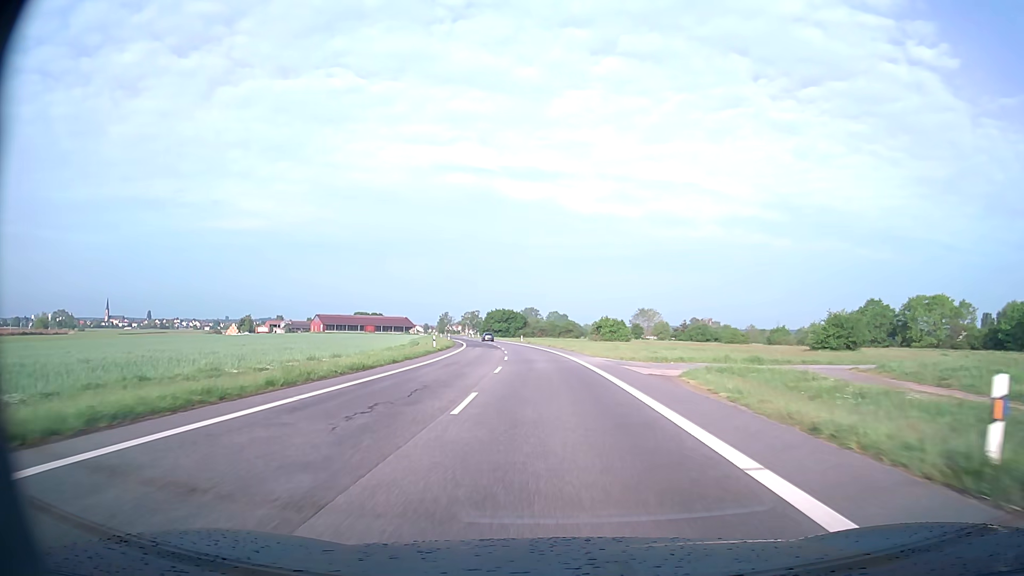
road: secondary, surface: asphalt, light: Day
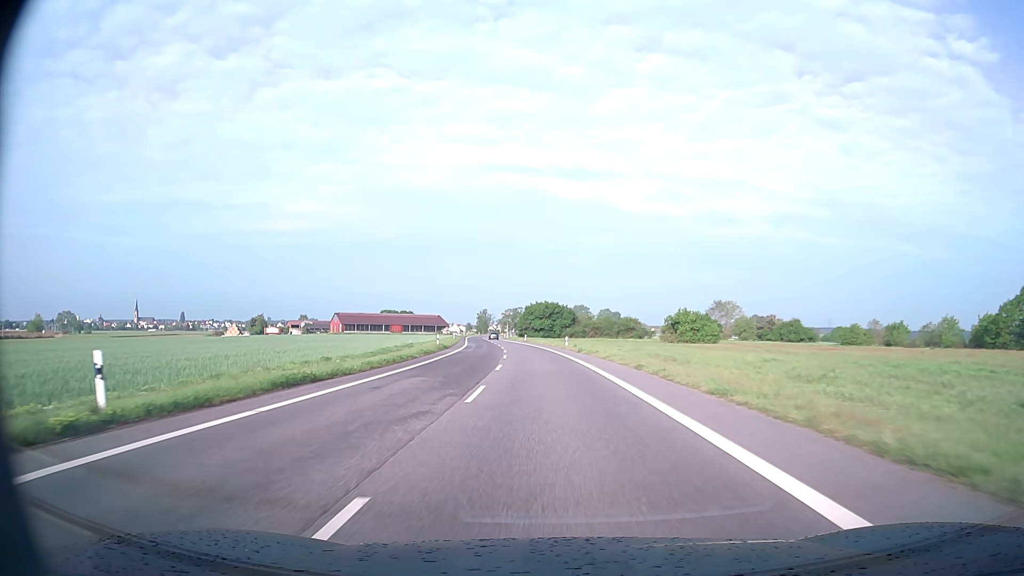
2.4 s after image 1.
(-1.6, +45.8) m; -4°
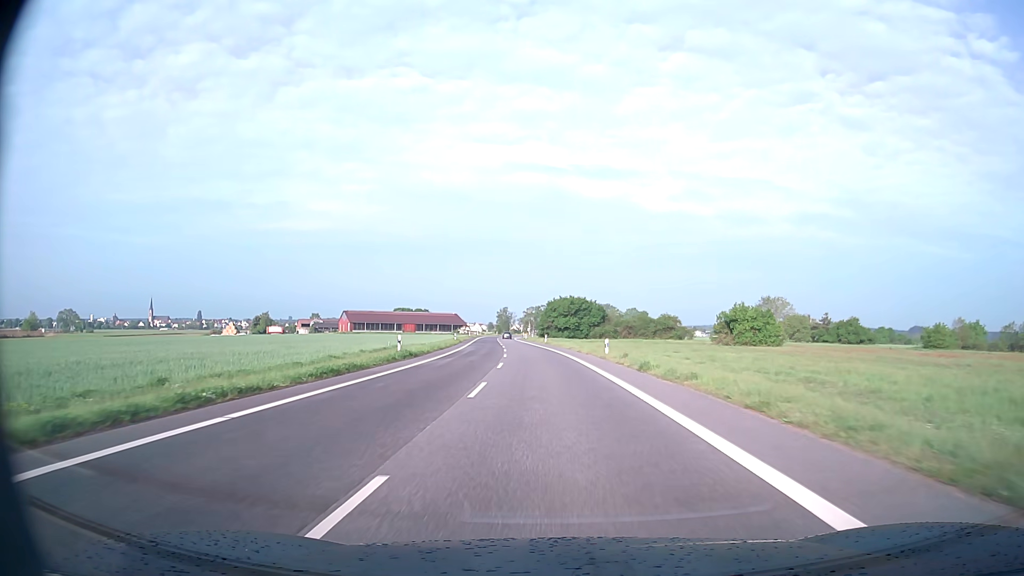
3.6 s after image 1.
(-0.5, +22.9) m; -2°
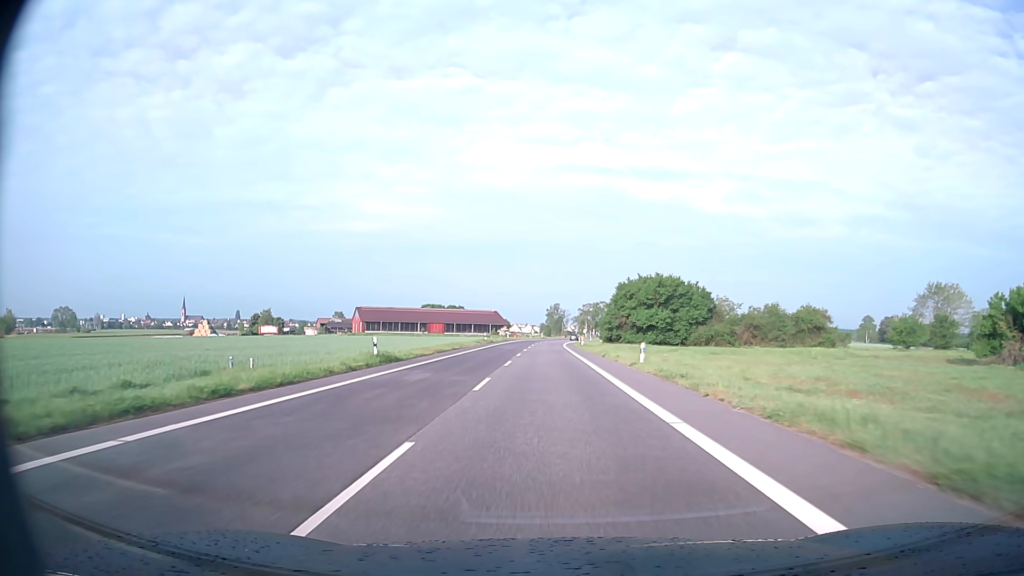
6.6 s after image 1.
(-2.4, +57.5) m; -5°
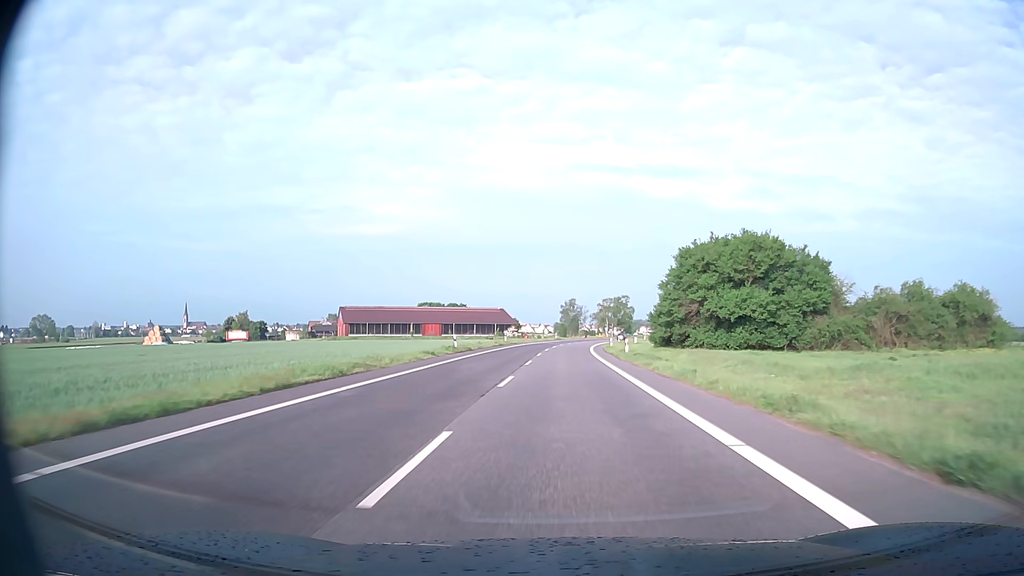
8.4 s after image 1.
(-0.6, +34.6) m; -1°
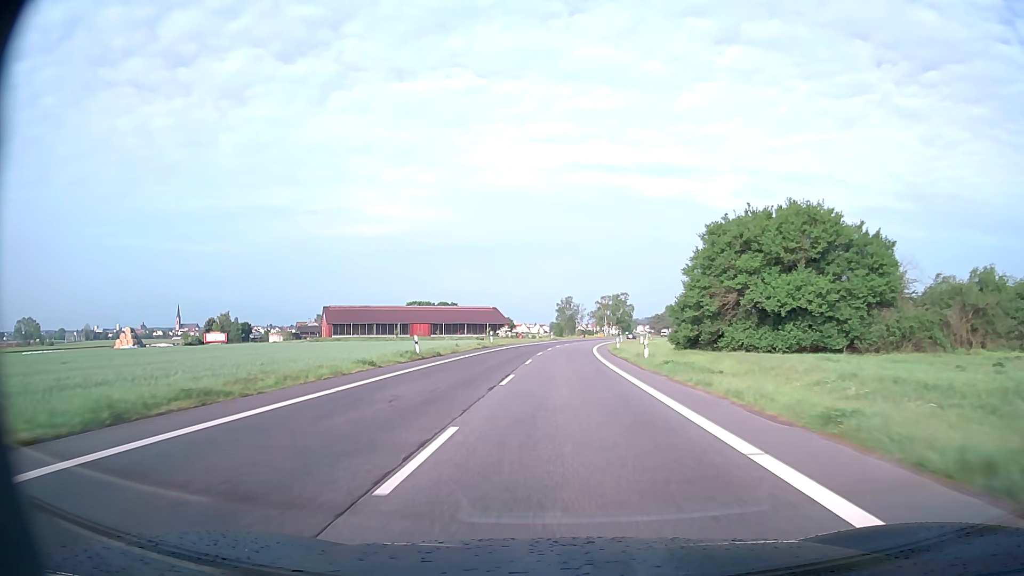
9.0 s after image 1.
(0.0, +11.6) m; 0°
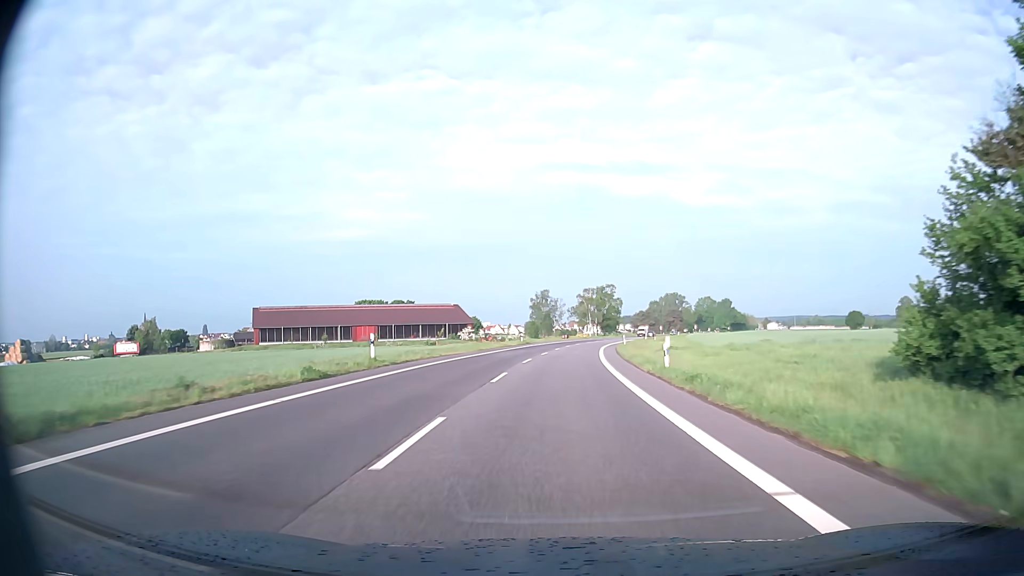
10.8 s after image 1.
(+0.5, +34.7) m; +2°
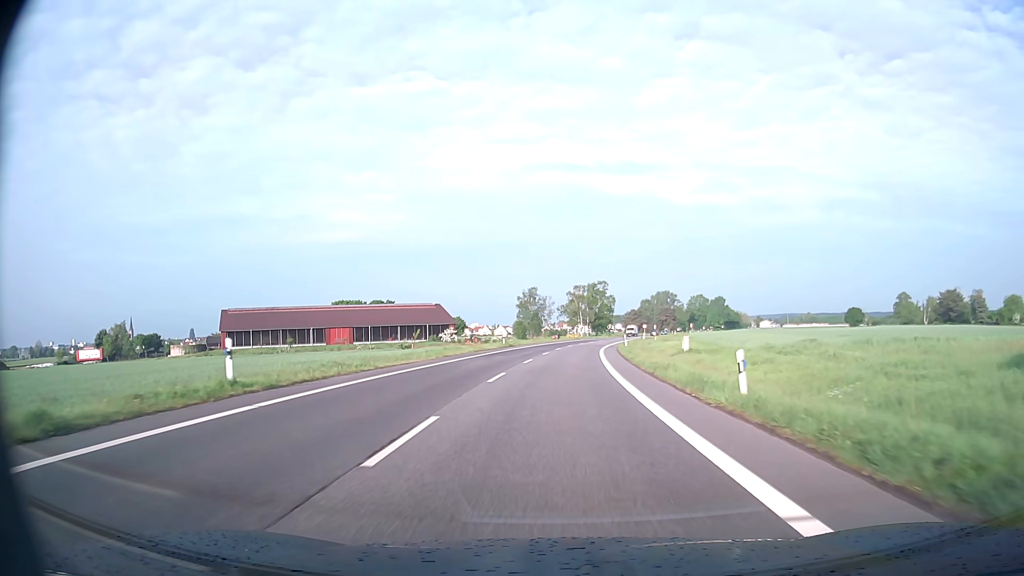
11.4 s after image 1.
(+0.1, +11.6) m; +1°
(0, +10) (0, +20) (+1, +30) (+1, +40) (+2, +50) (+3, +60) (+4, +70) (+5, +80) (+6, +90) (+8, +100) m
